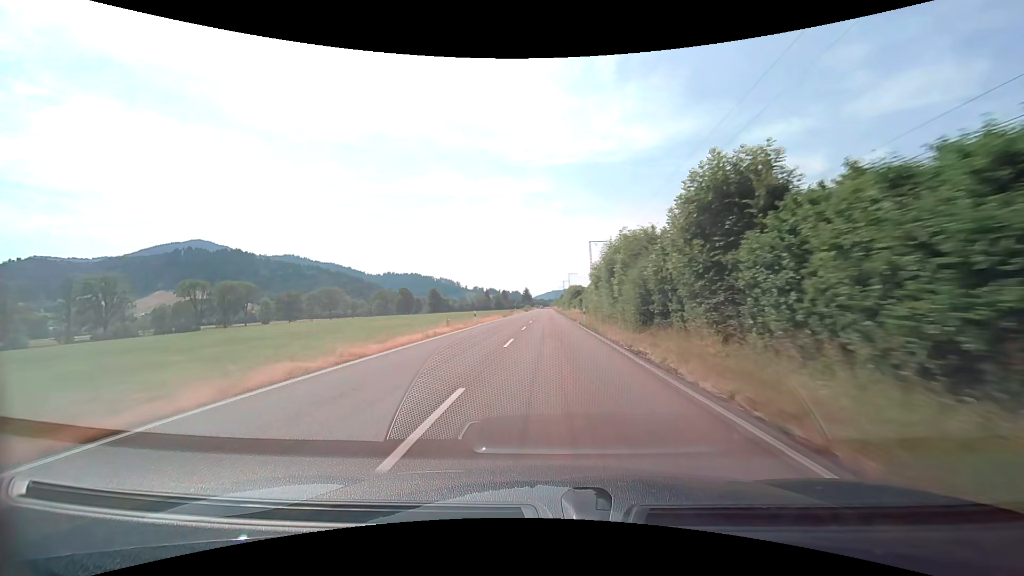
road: tertiary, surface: asphalt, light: Day
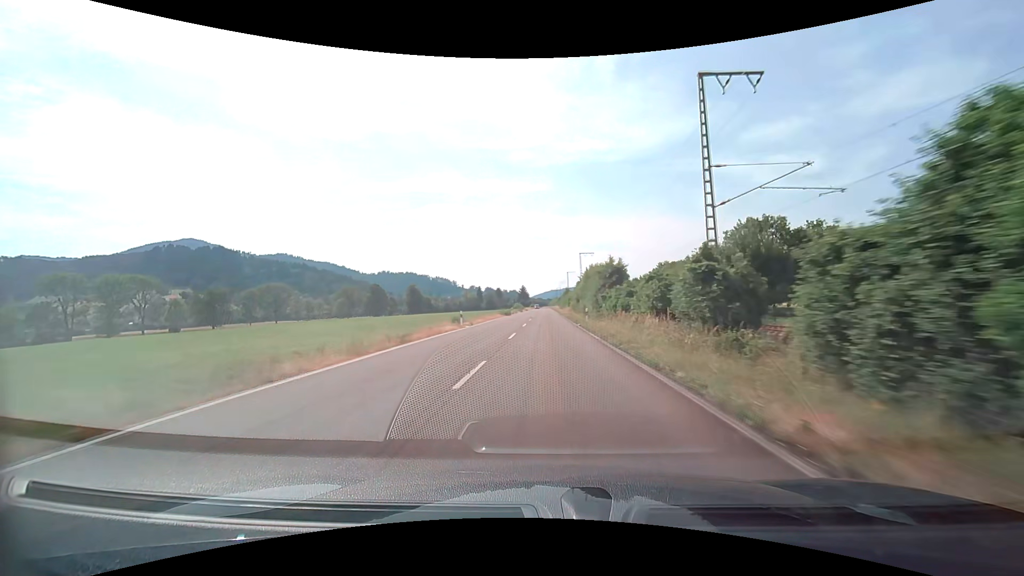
(+0.3, +55.9) m; 0°
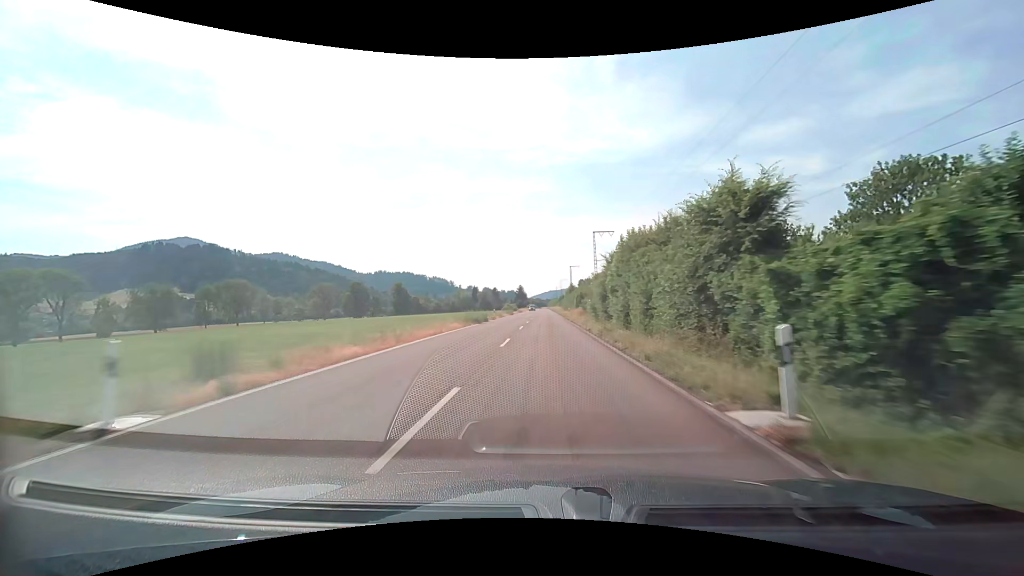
(-0.1, +27.9) m; 0°
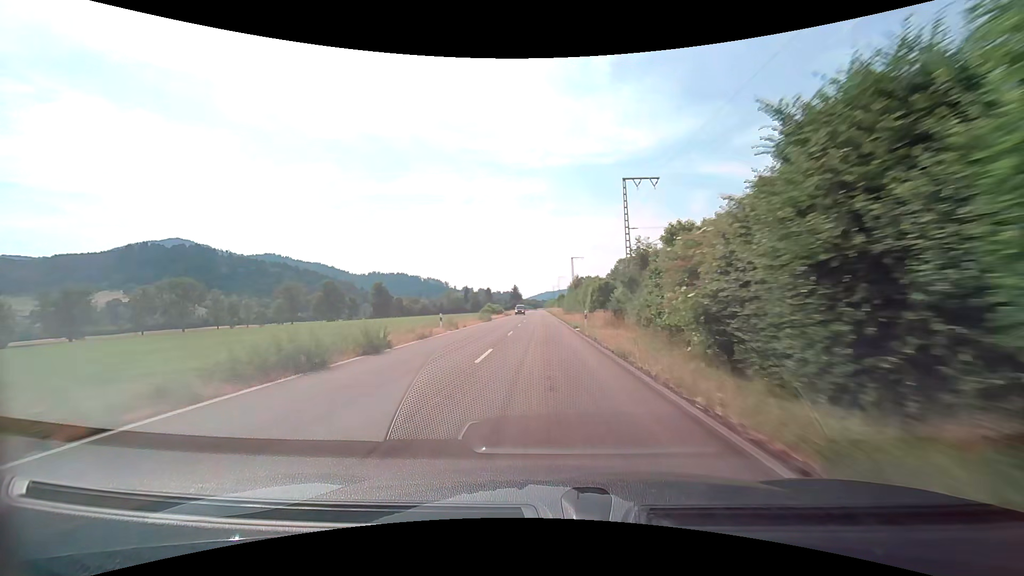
(+0.1, +27.9) m; +1°
